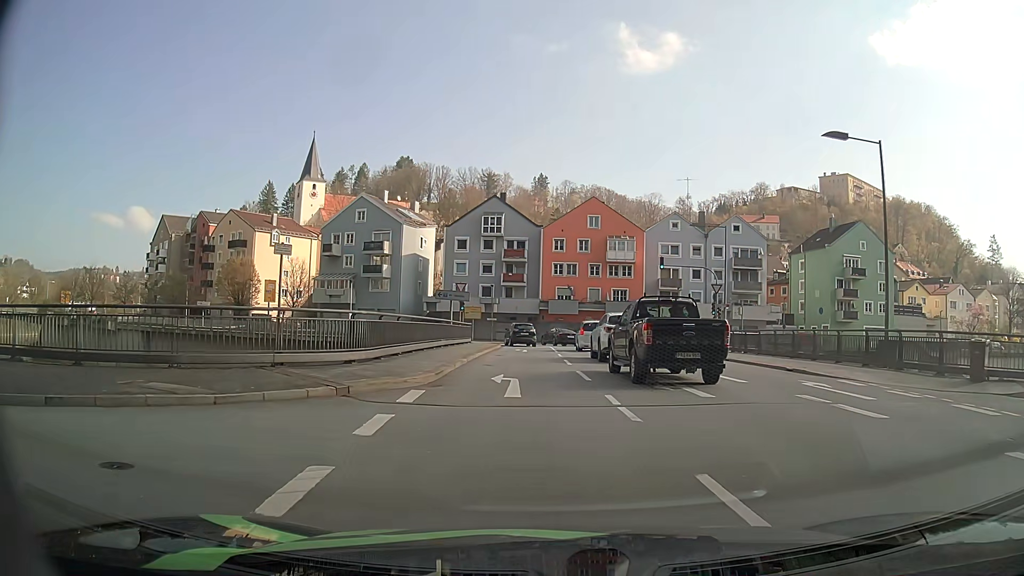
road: primary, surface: asphalt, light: Day
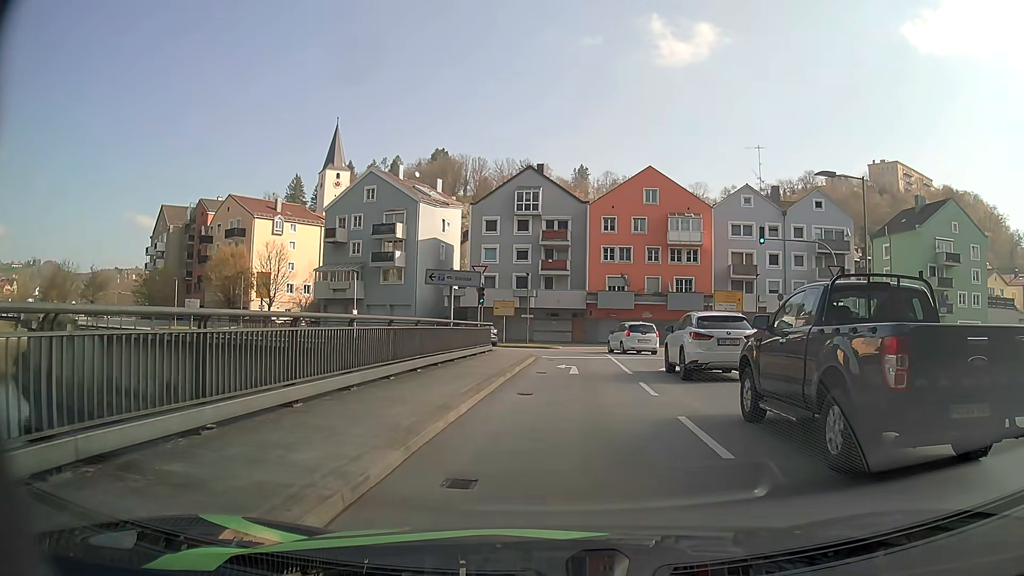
(-0.9, +13.8) m; -5°
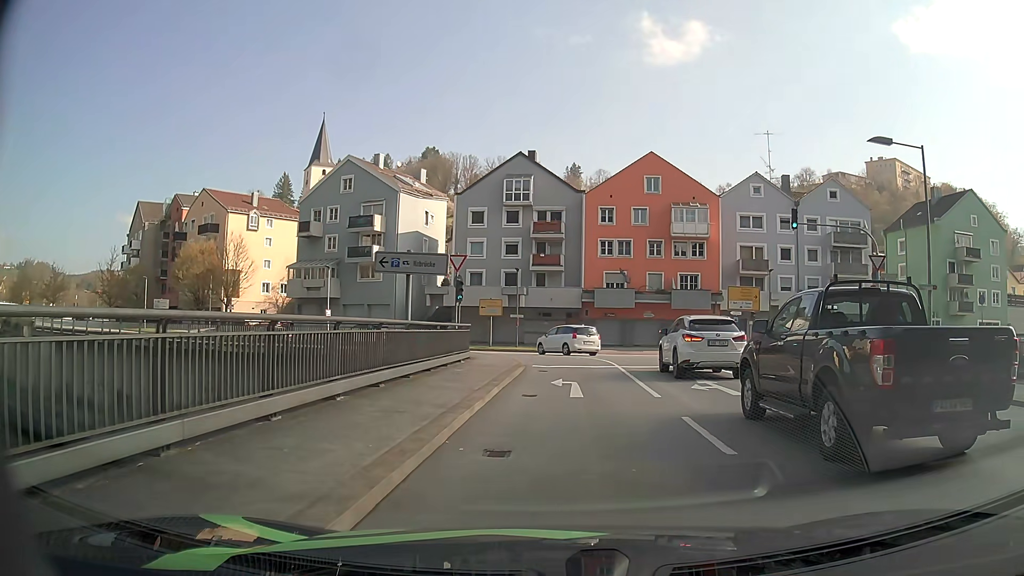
(0.0, +5.6) m; +2°
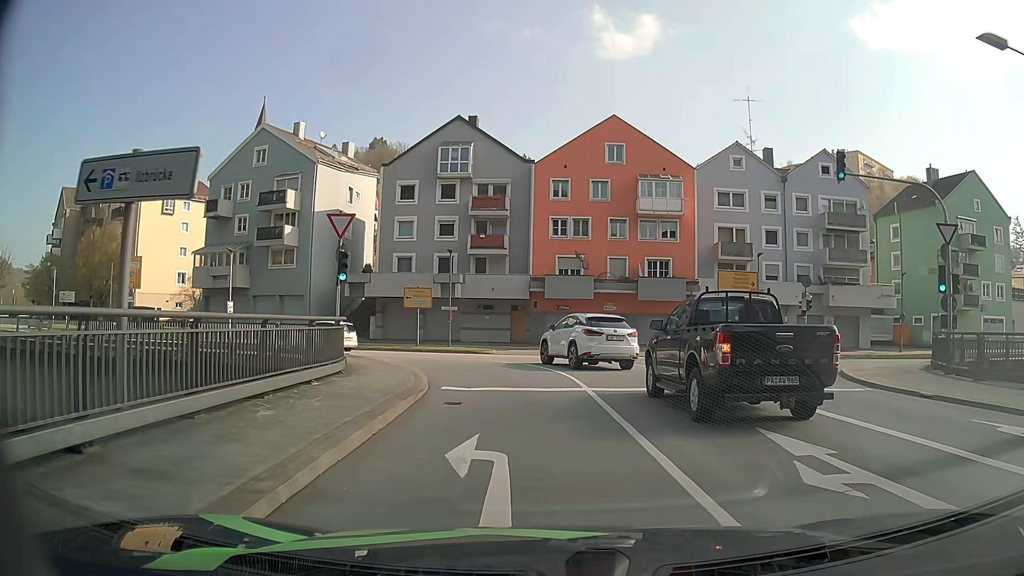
(+0.2, +9.8) m; +3°
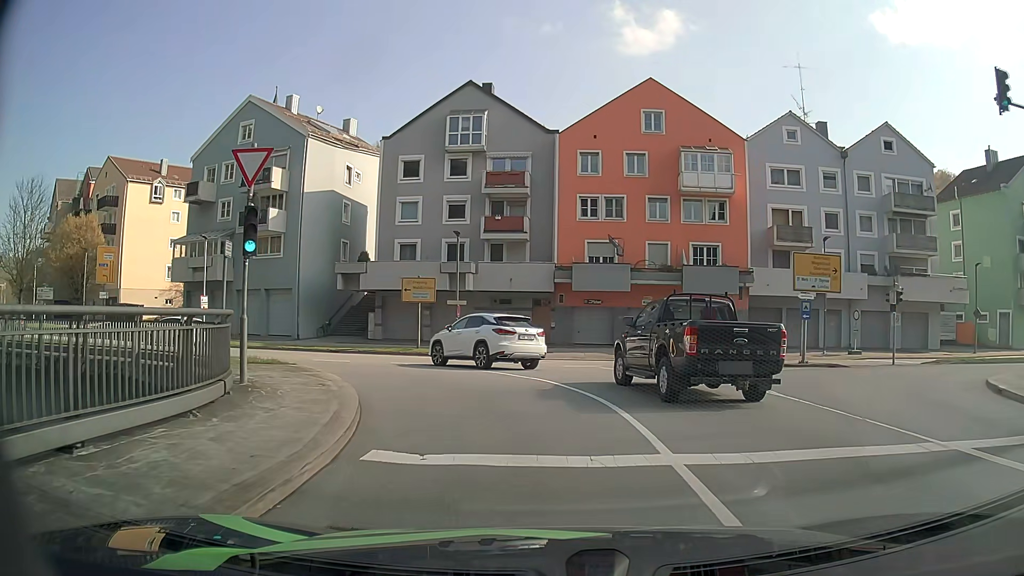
(-0.1, +7.4) m; -3°
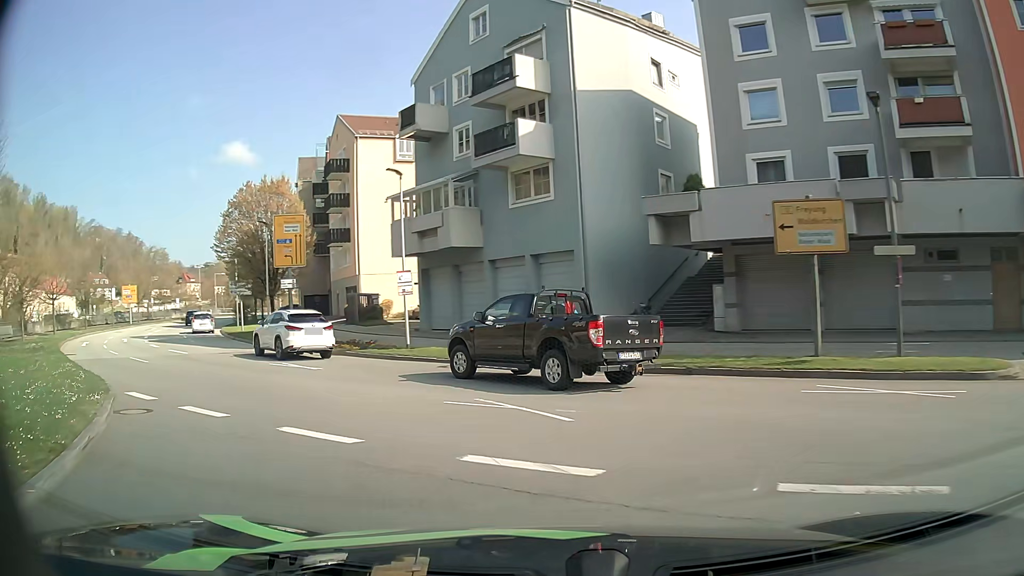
(-3.6, +18.9) m; -30°
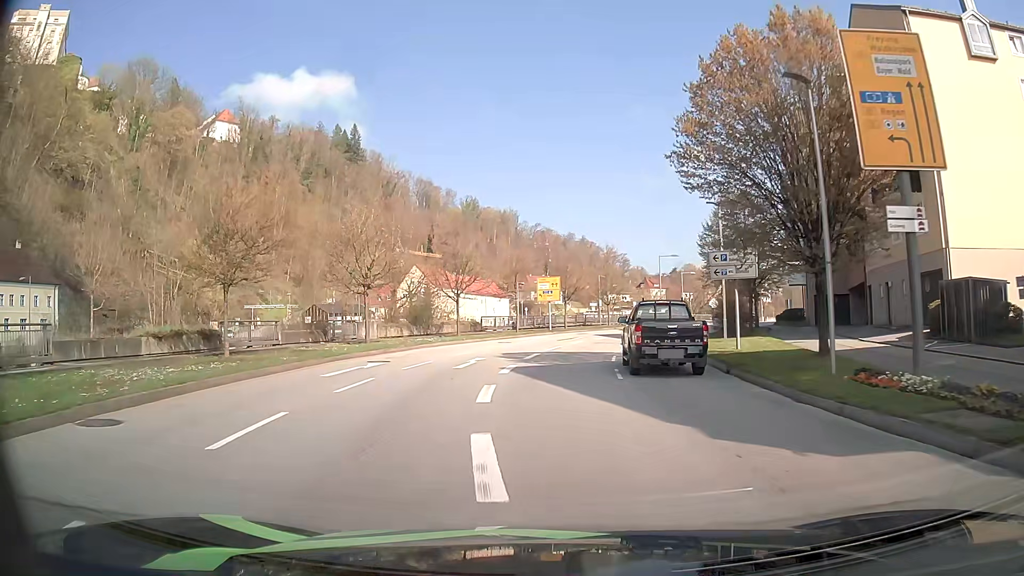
(-10.8, +22.0) m; -41°
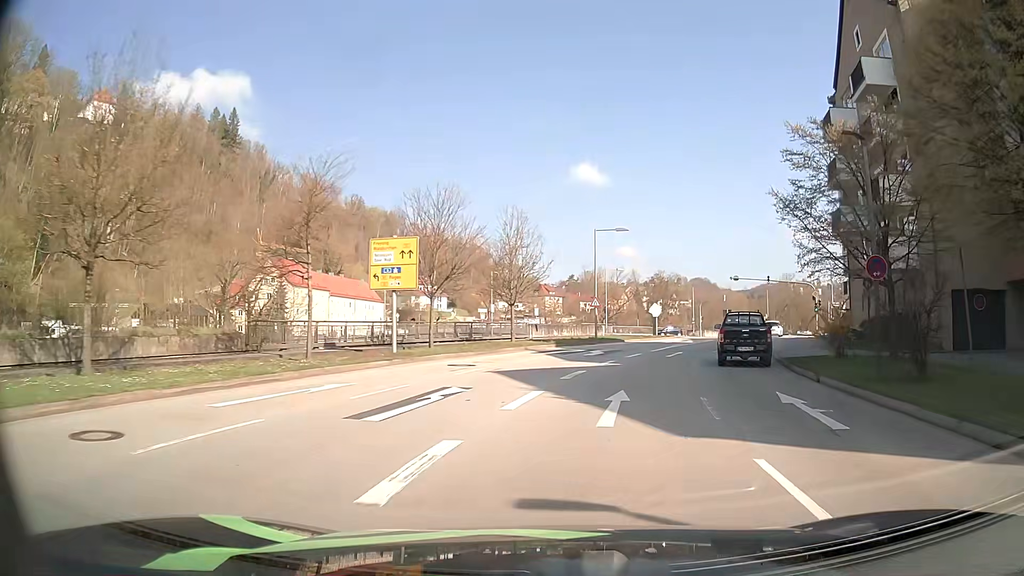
(+1.7, +30.4) m; +10°
(+1, +10) (+2, +20) (+5, +29) (+8, +39) (+12, +48) (+16, +58) (+20, +67) (+24, +76) (+28, +85) (+33, +94) m
